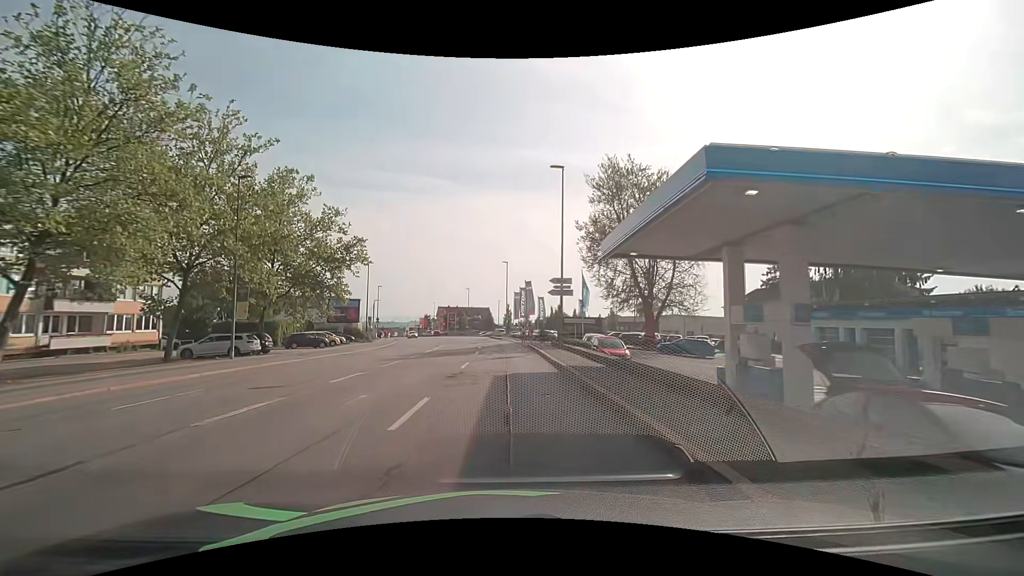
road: tertiary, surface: asphalt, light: Day
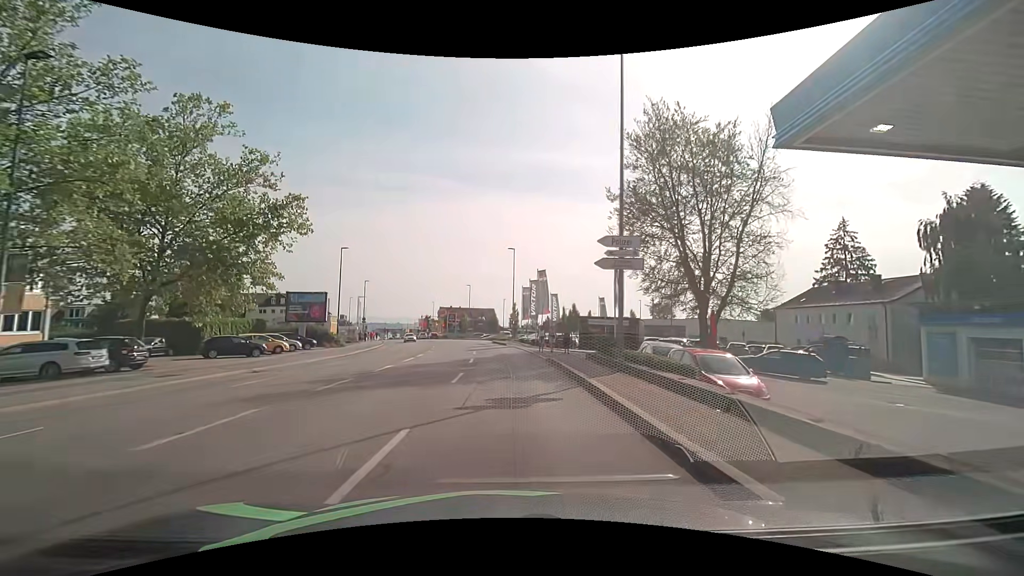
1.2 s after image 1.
(-0.1, +13.1) m; -1°
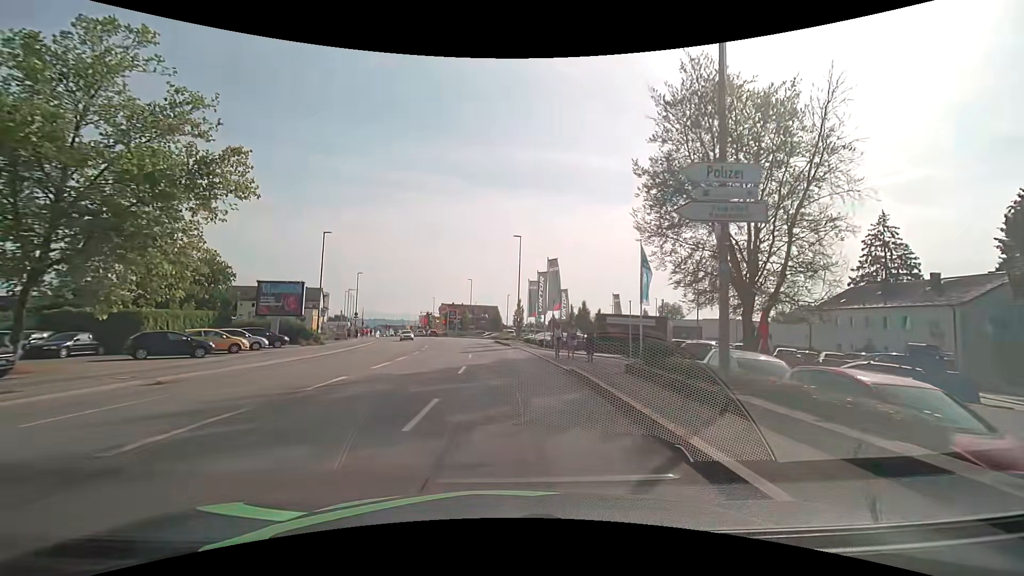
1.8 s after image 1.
(0.0, +6.5) m; 0°
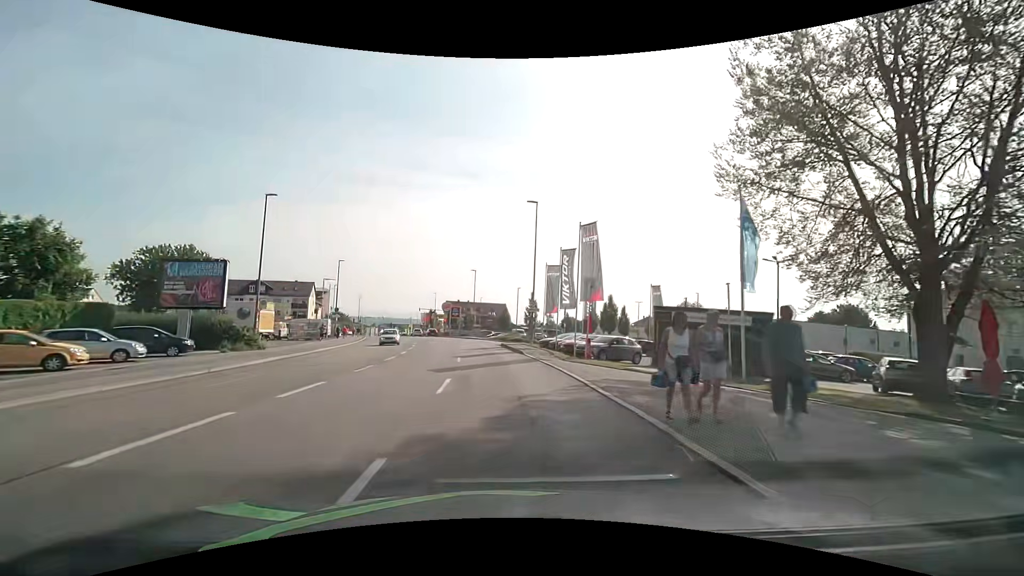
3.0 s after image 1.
(-0.1, +13.0) m; -1°
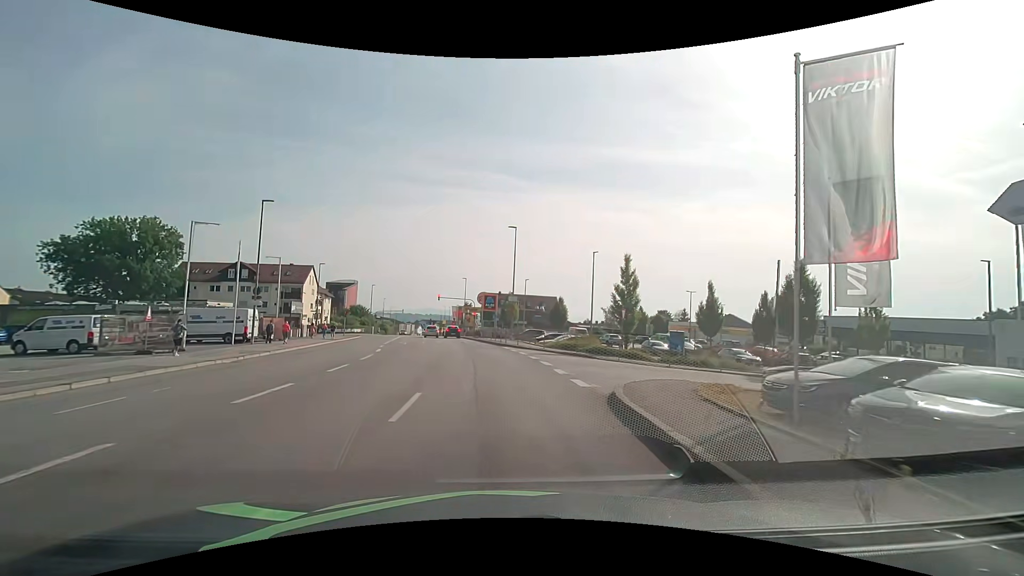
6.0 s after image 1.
(-1.1, +31.4) m; -5°
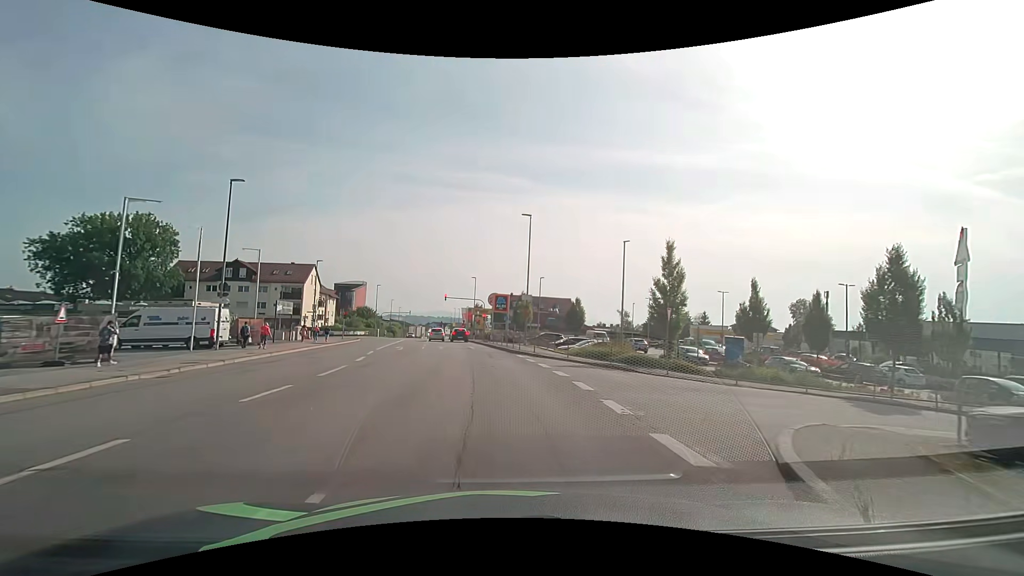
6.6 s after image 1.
(-0.1, +5.9) m; -2°
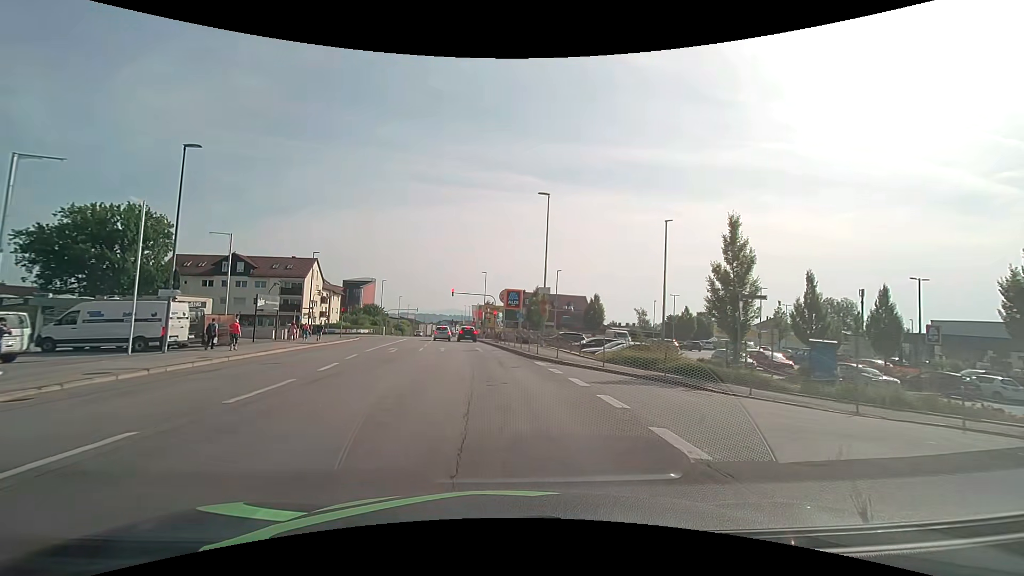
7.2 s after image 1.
(0.0, +5.7) m; -1°
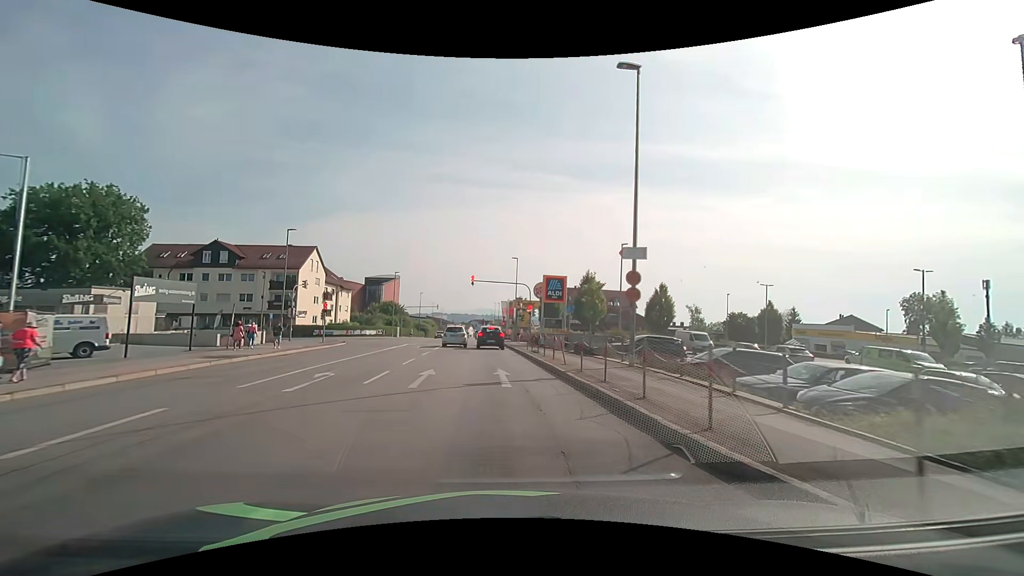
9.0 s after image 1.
(-0.6, +15.9) m; -4°
(0, +10) (0, +20) (-1, +30) (-1, +40) (-2, +50) (-2, +60) (-3, +70) (-3, +80) (-4, +90) (-4, +100) m
